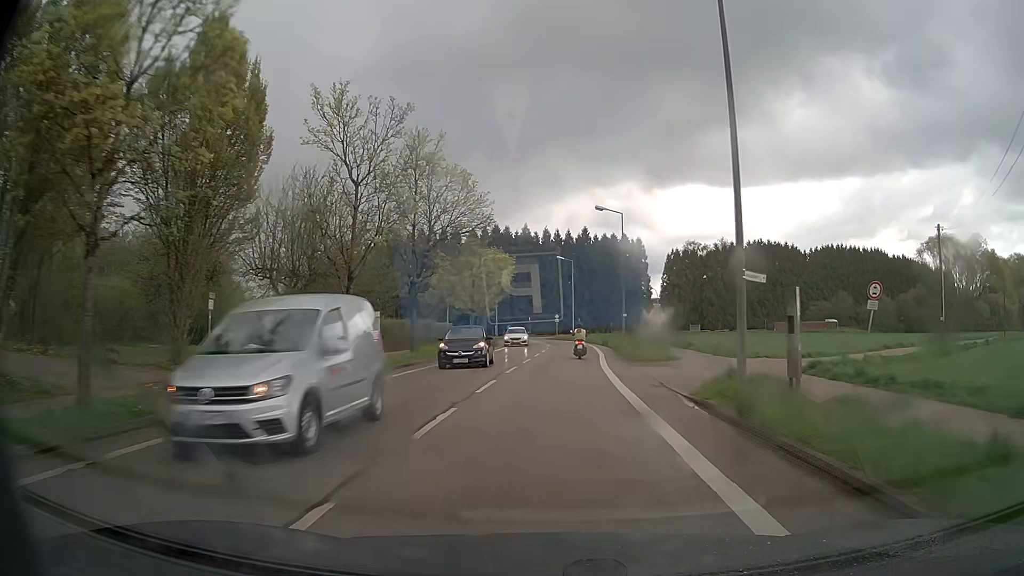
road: tertiary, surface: asphalt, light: Day
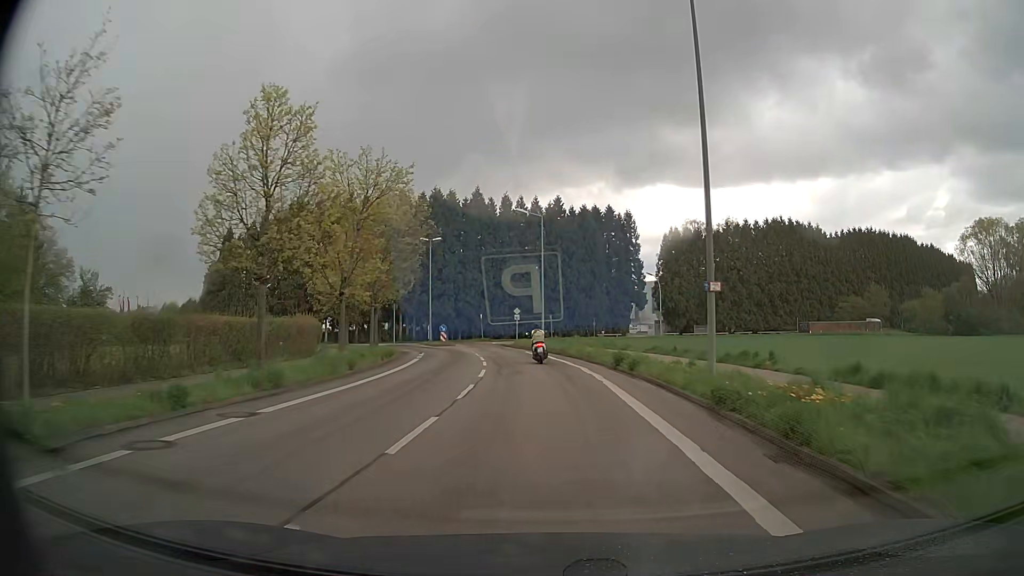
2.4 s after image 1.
(+1.0, +30.9) m; +3°
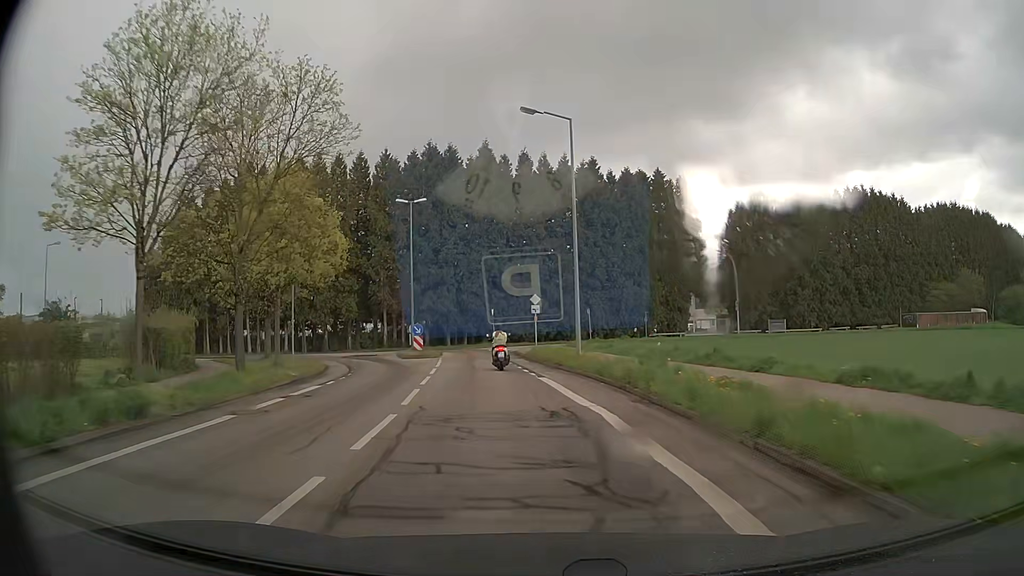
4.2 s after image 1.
(-0.1, +21.5) m; -3°
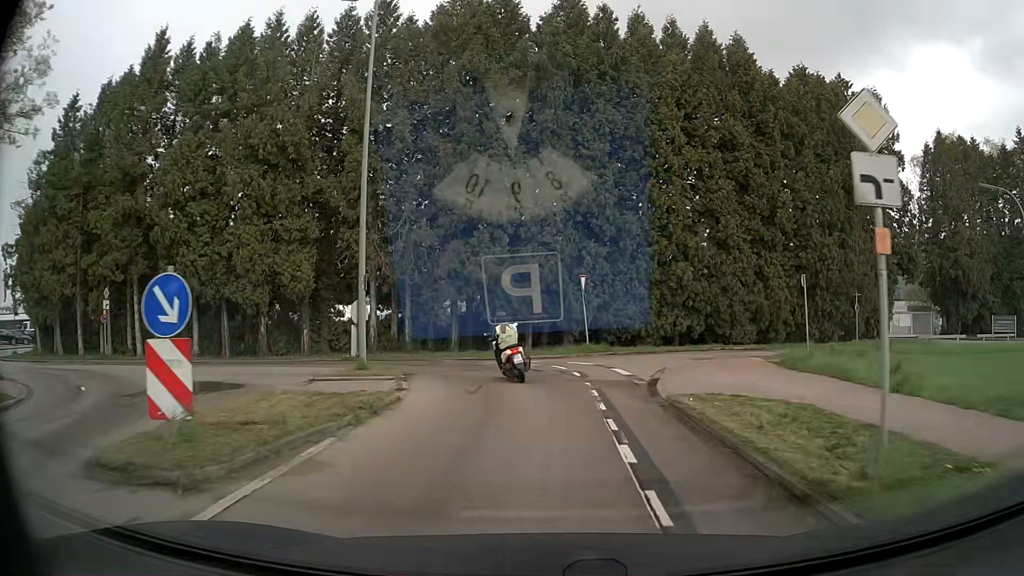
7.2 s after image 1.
(-2.3, +29.2) m; -7°
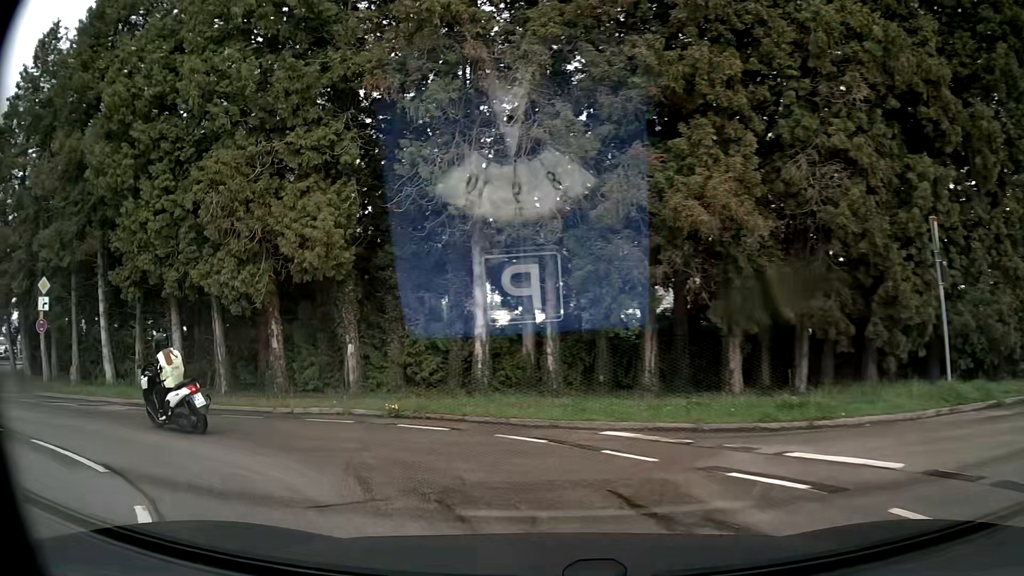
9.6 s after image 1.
(-1.2, +16.1) m; -18°
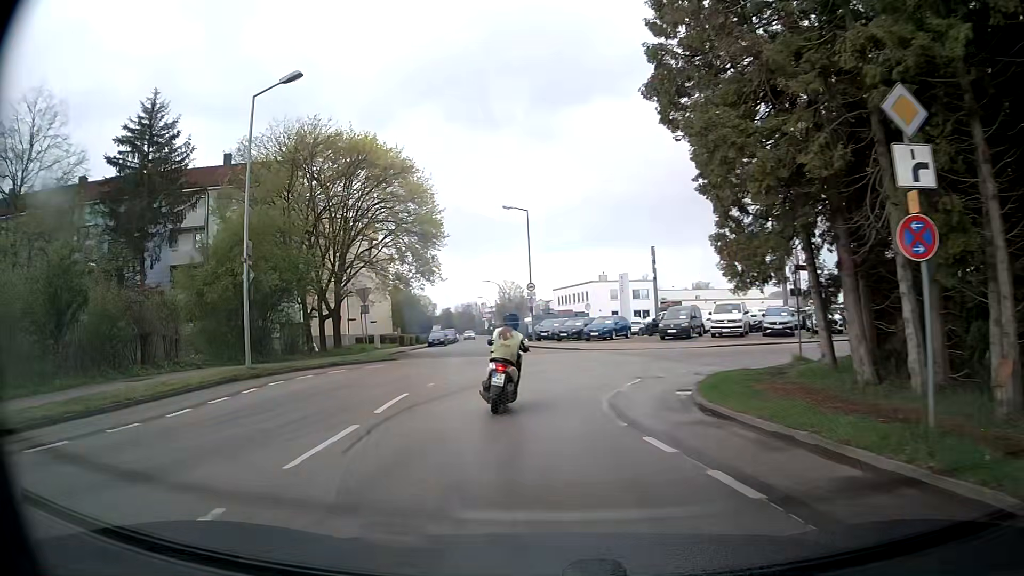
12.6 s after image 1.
(-9.5, +12.0) m; -73°
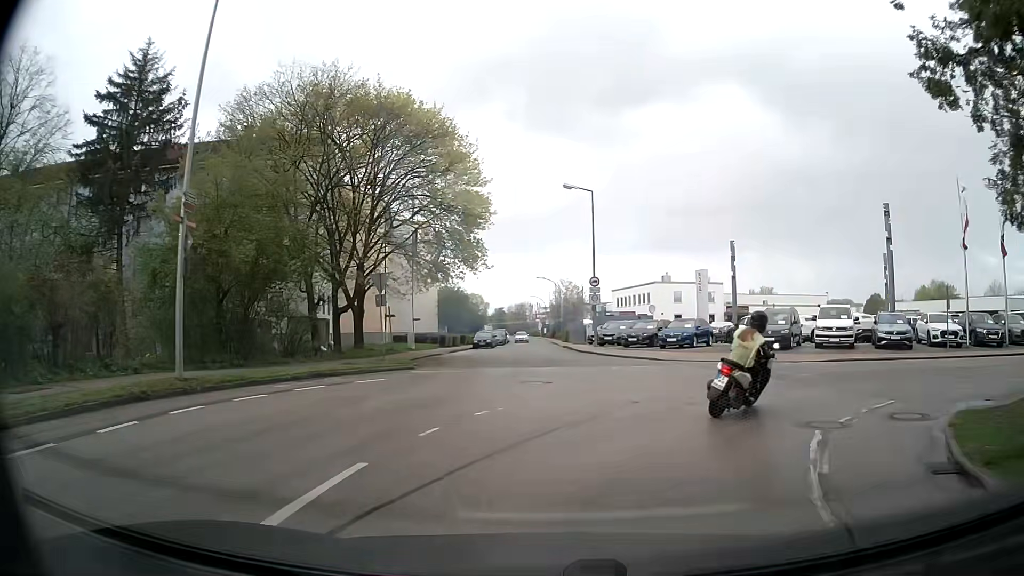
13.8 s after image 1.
(-0.6, +7.4) m; -5°
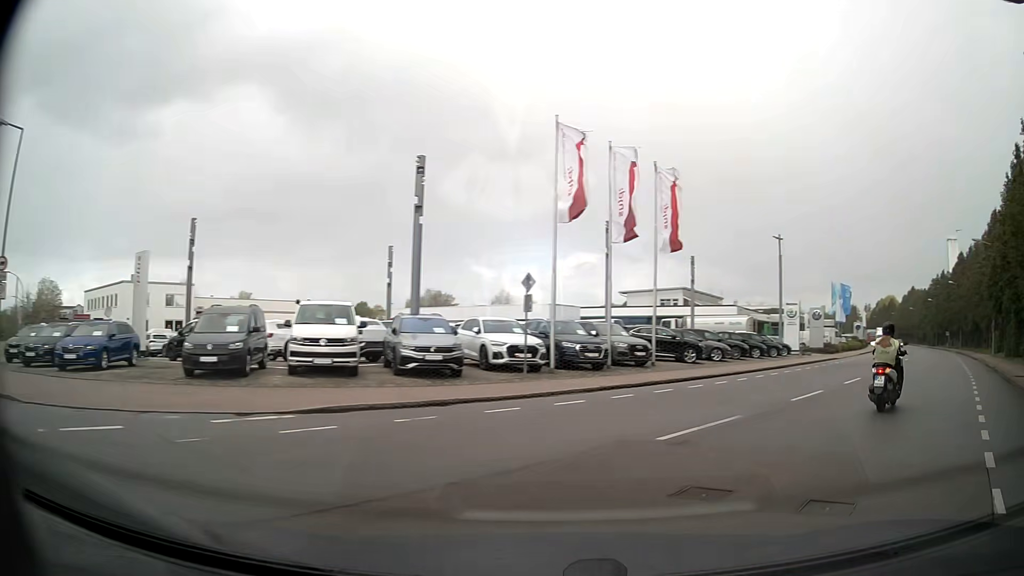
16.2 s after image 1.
(+3.8, +12.6) m; +44°
